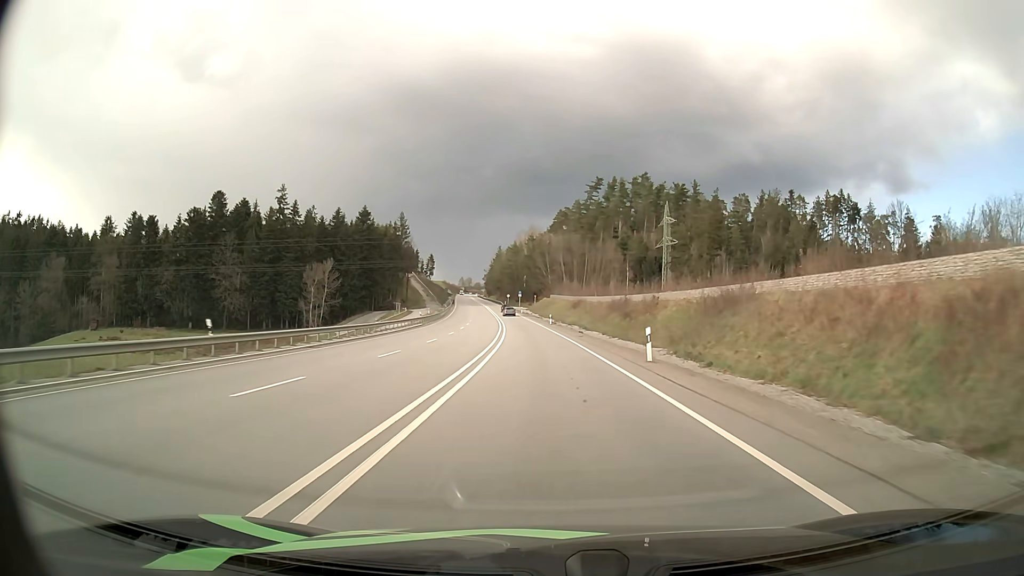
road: primary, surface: asphalt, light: Day
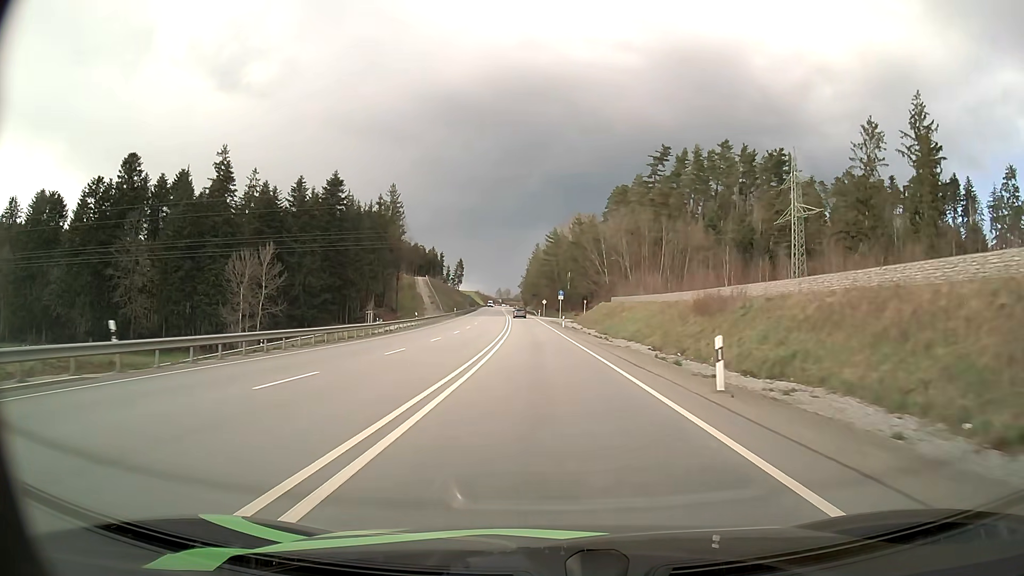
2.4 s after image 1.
(-2.0, +58.9) m; -4°
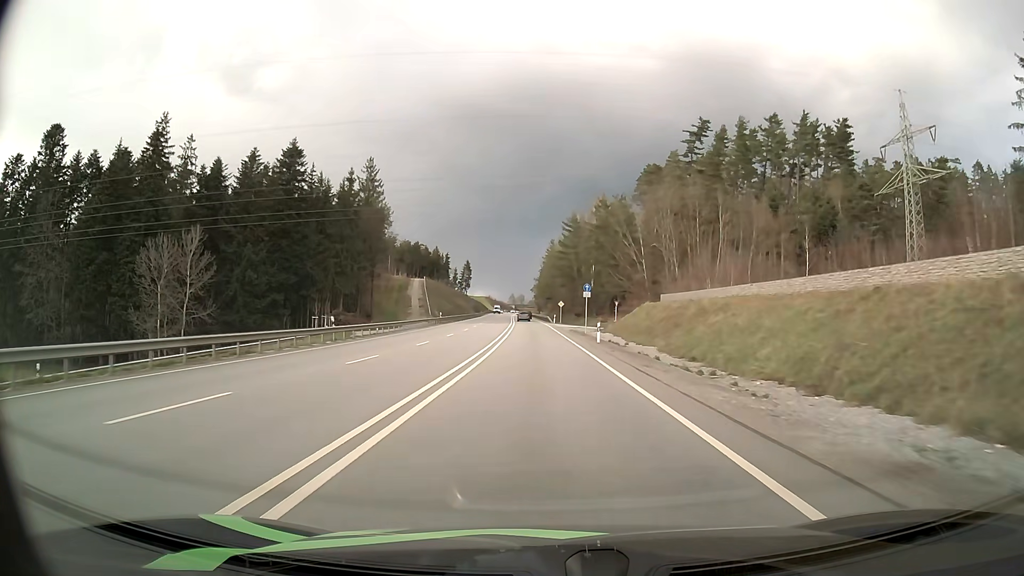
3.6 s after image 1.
(-0.4, +28.7) m; -1°
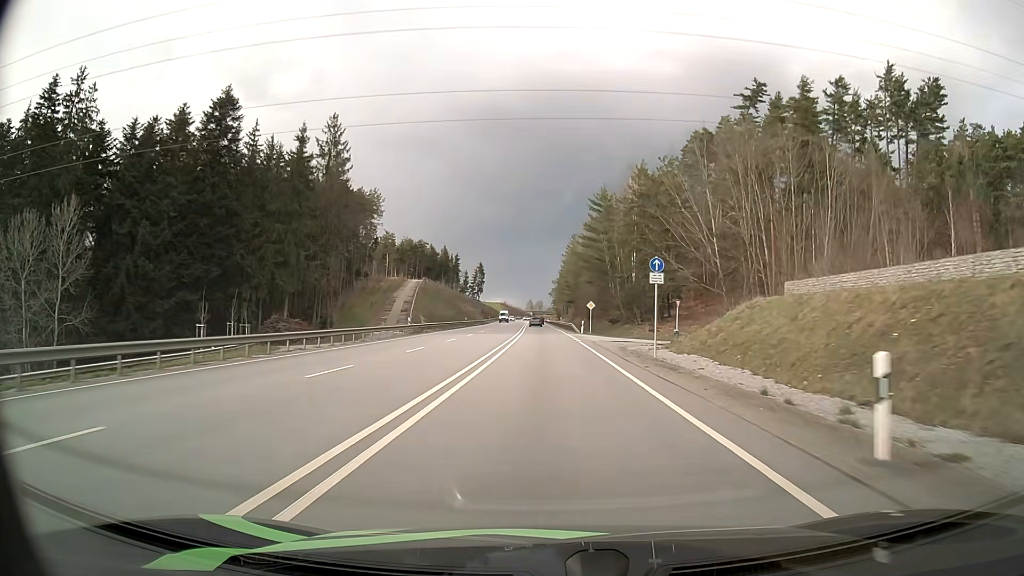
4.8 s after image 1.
(-0.5, +28.3) m; -2°
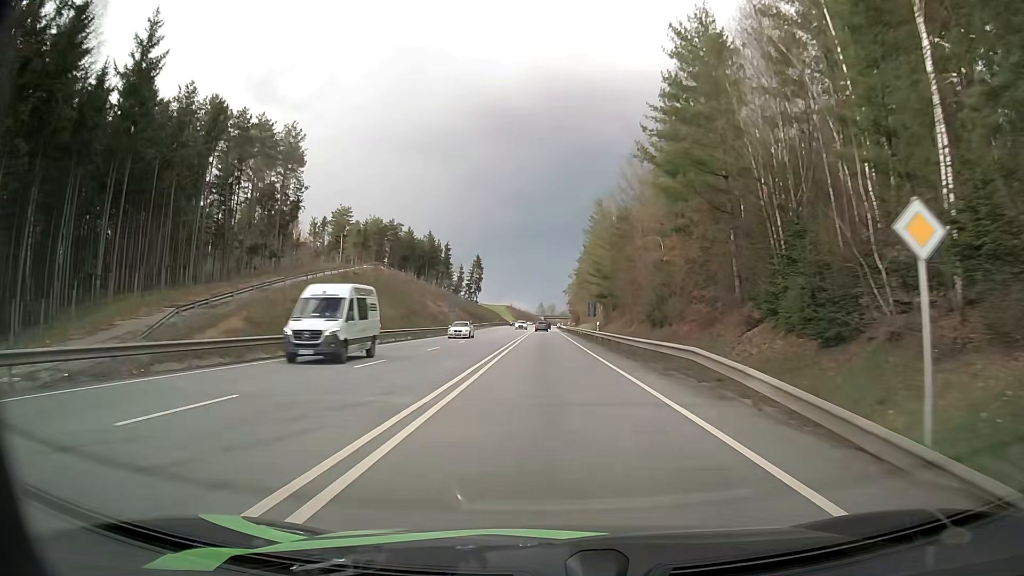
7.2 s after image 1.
(-0.5, +55.4) m; -1°
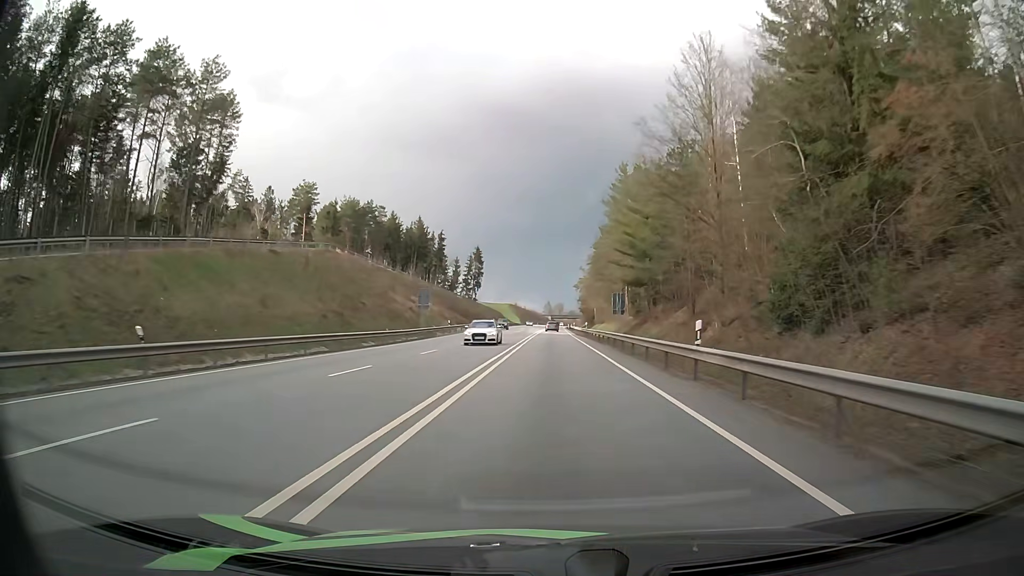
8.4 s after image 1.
(-0.2, +27.1) m; -1°
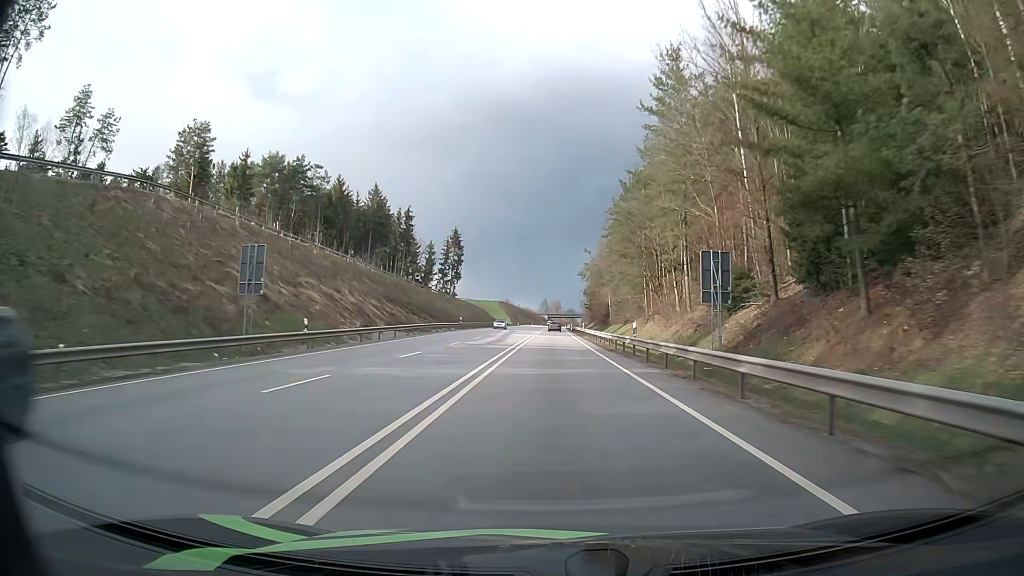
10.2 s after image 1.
(+0.1, +39.9) m; 0°
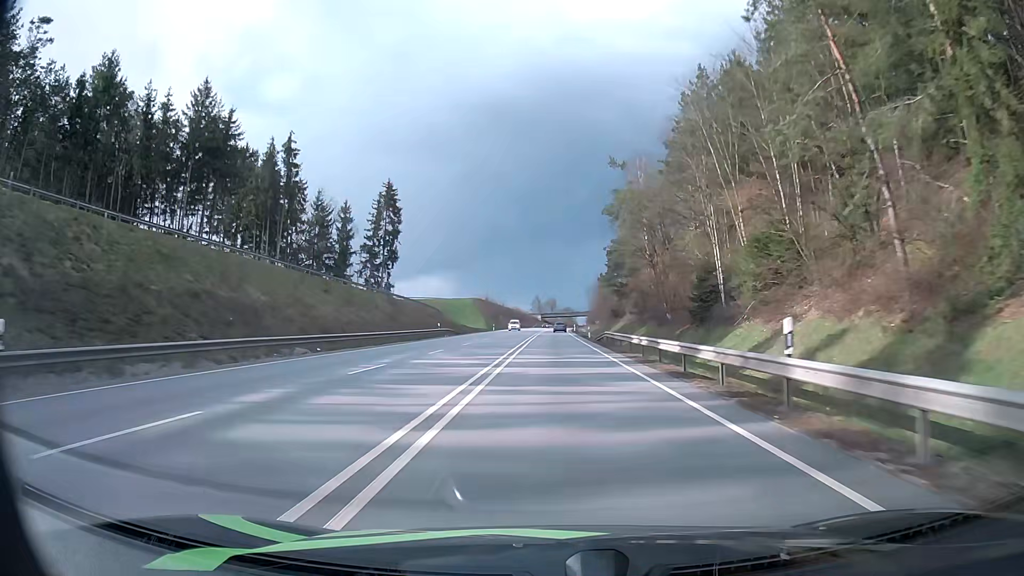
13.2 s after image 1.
(+0.1, +66.5) m; 0°
(0, +10) (0, +20) (0, +30) (0, +40) (0, +50) (0, +60) (+1, +70) (+1, +80) (+1, +90) (+1, +100) m
